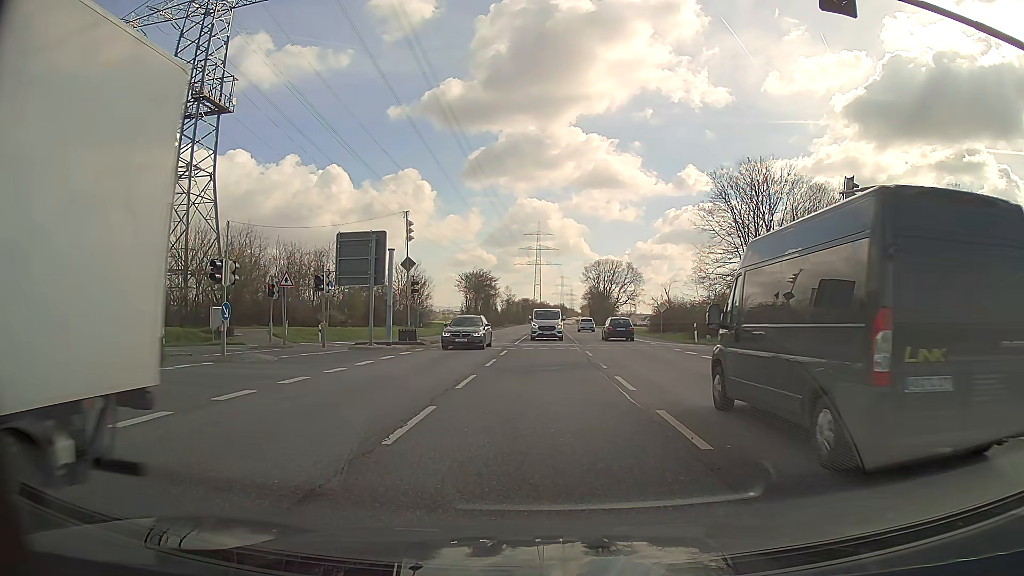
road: secondary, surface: asphalt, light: Day
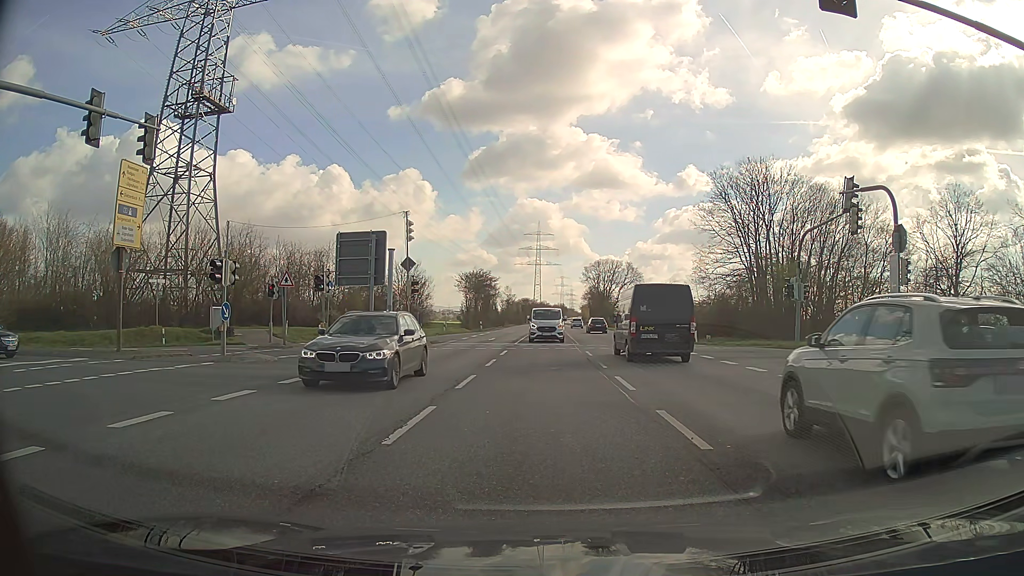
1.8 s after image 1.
(0.0, 0.0) m; 0°
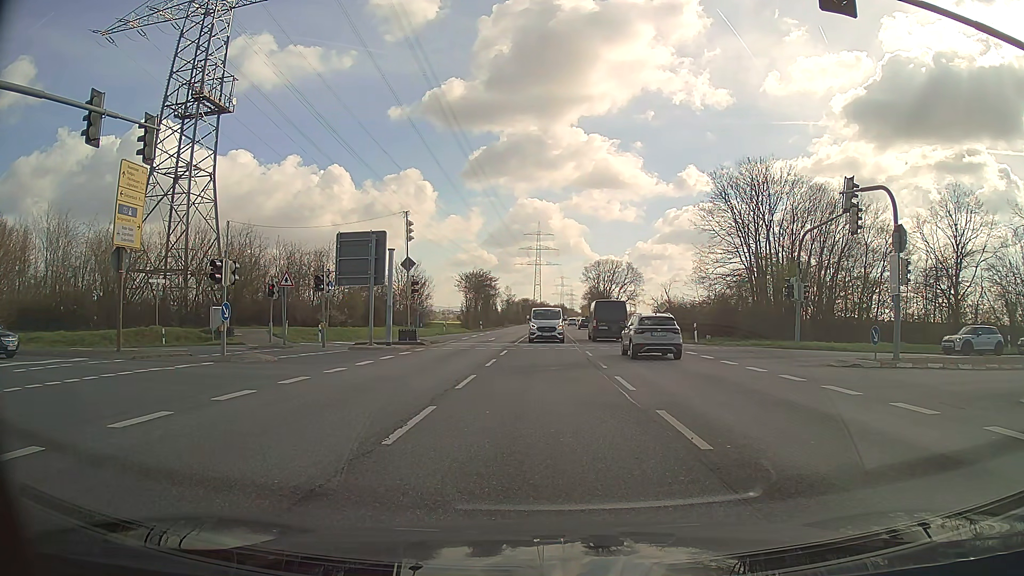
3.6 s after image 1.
(0.0, 0.0) m; 0°
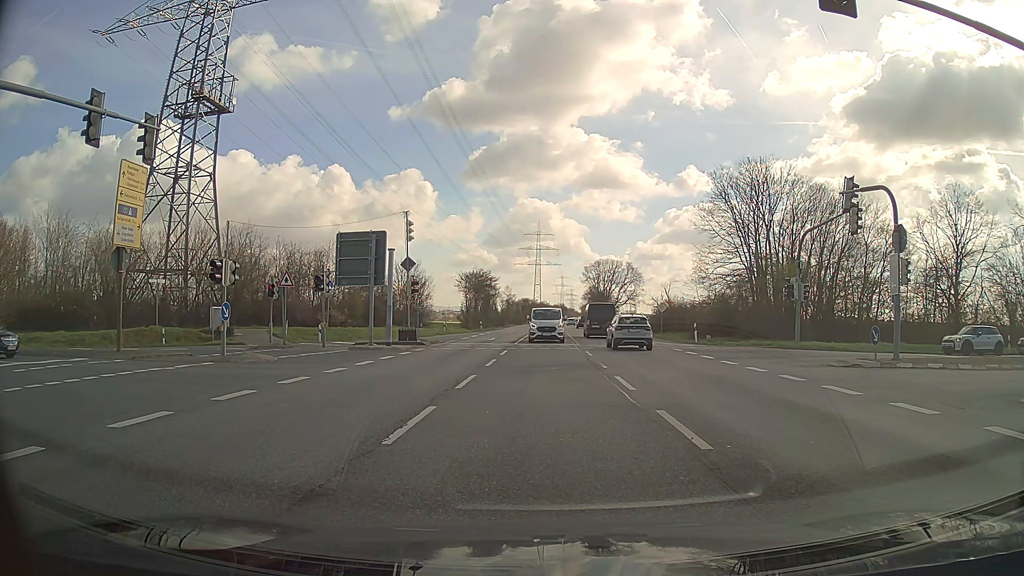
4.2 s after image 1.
(0.0, 0.0) m; 0°
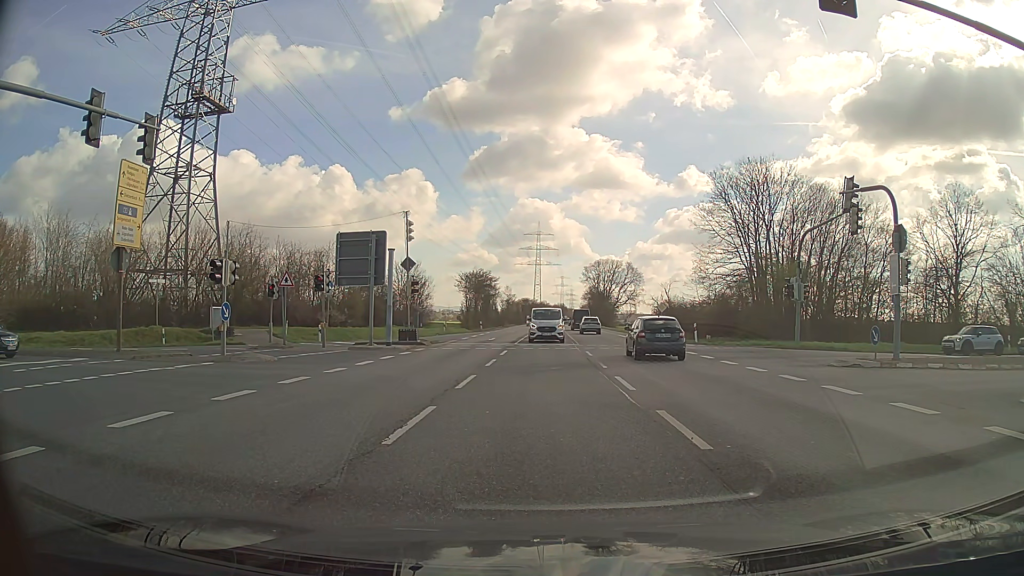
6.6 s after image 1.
(0.0, 0.0) m; 0°
